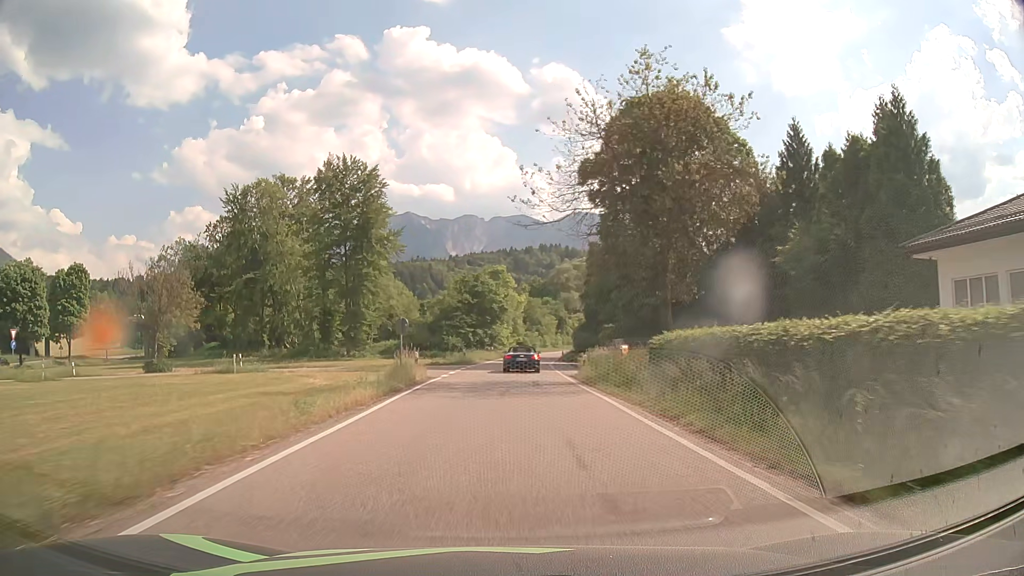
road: primary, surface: asphalt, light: Day
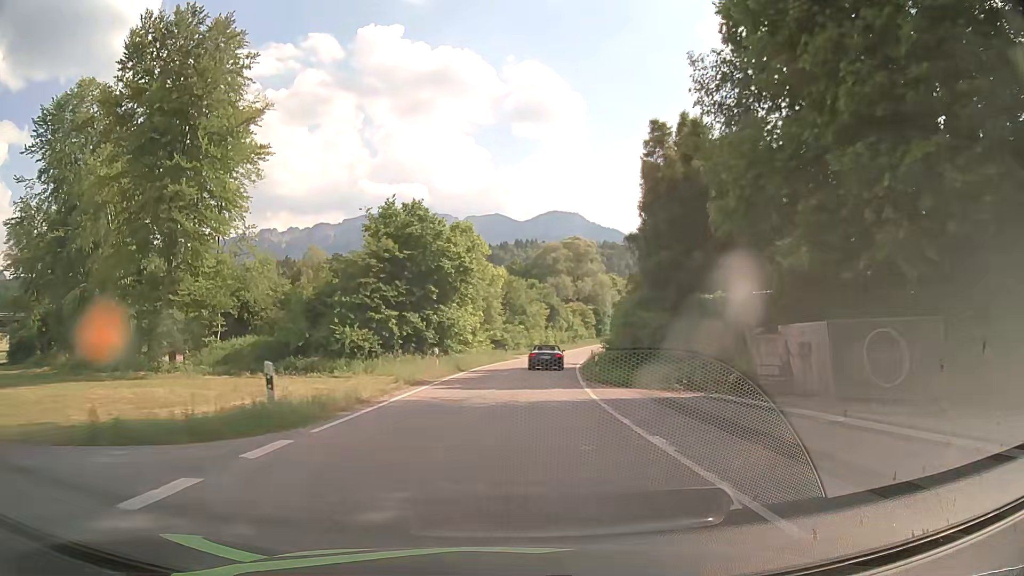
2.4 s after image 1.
(+0.6, +36.5) m; +2°
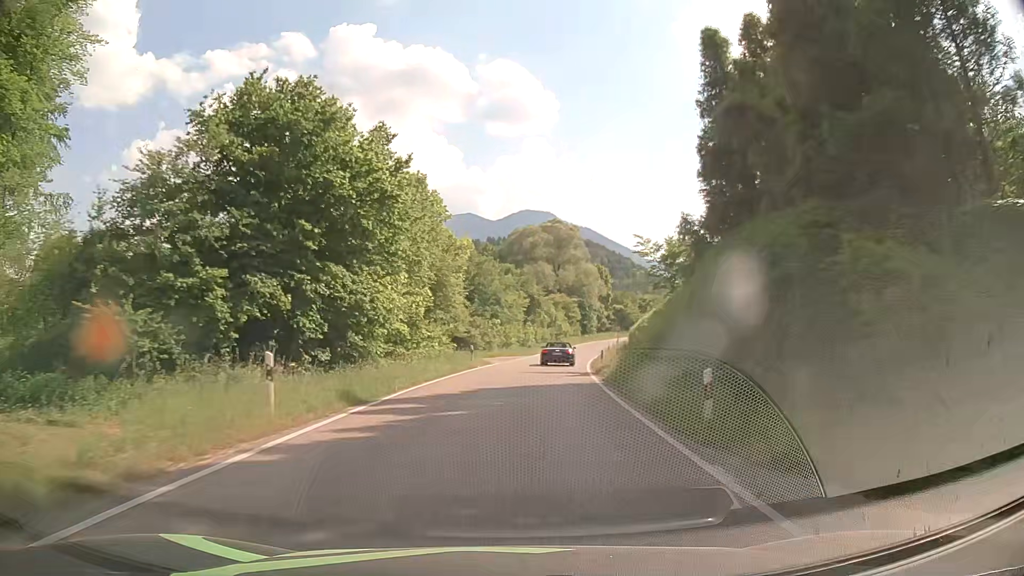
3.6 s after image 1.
(+0.3, +18.3) m; +2°
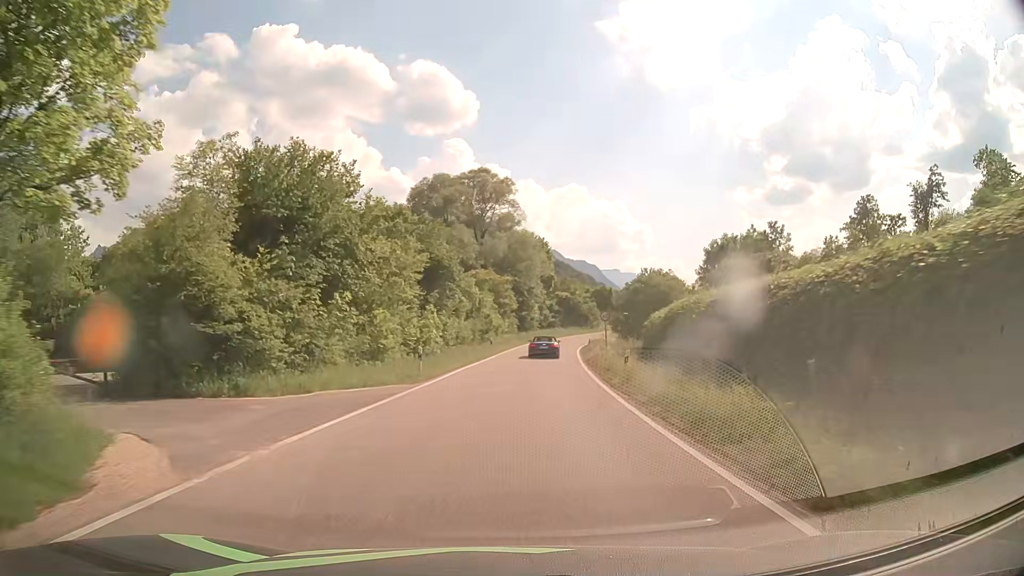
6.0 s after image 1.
(+2.4, +36.4) m; +7°
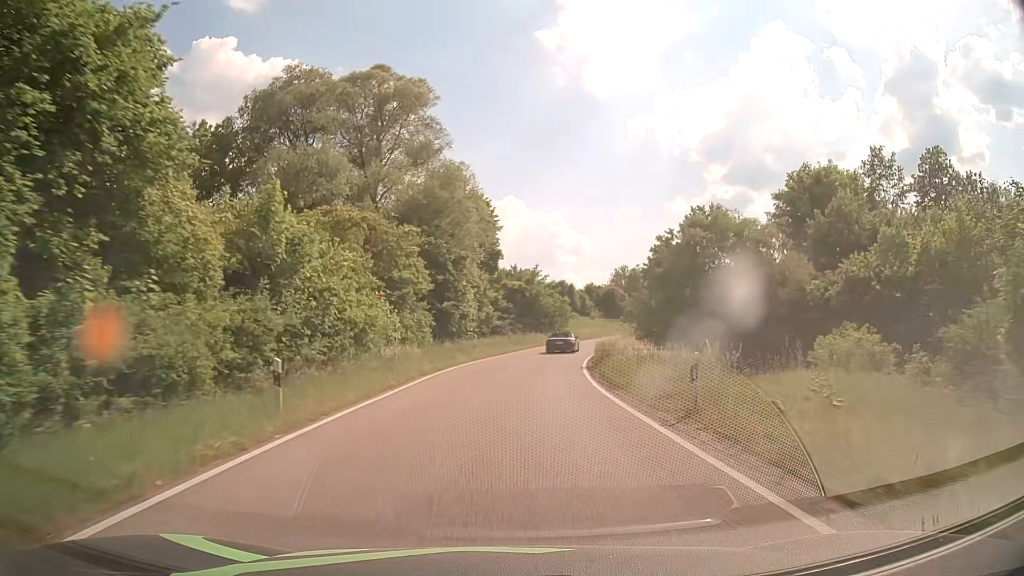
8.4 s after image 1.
(+1.6, +36.4) m; +5°
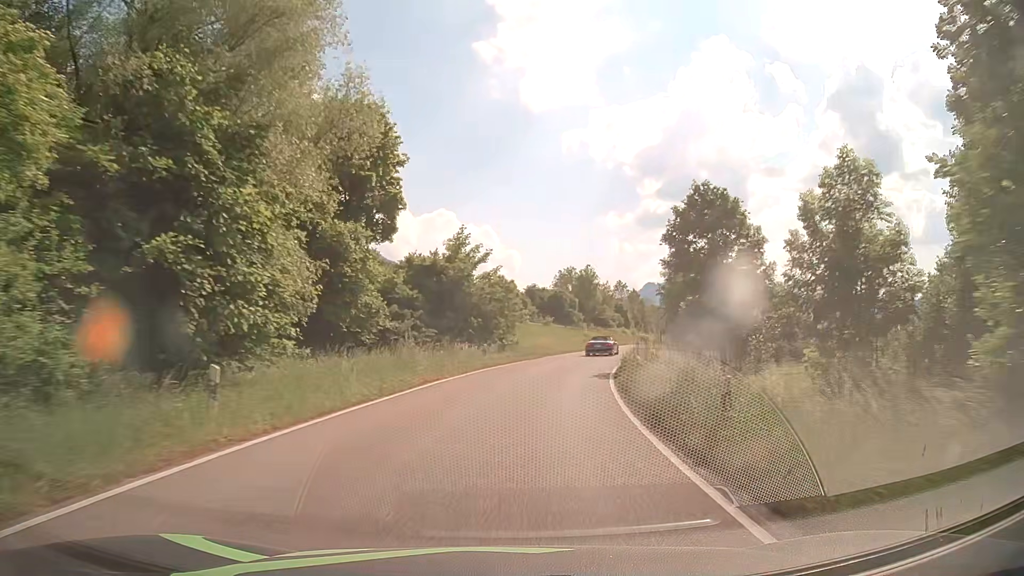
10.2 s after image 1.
(+1.2, +27.1) m; +6°
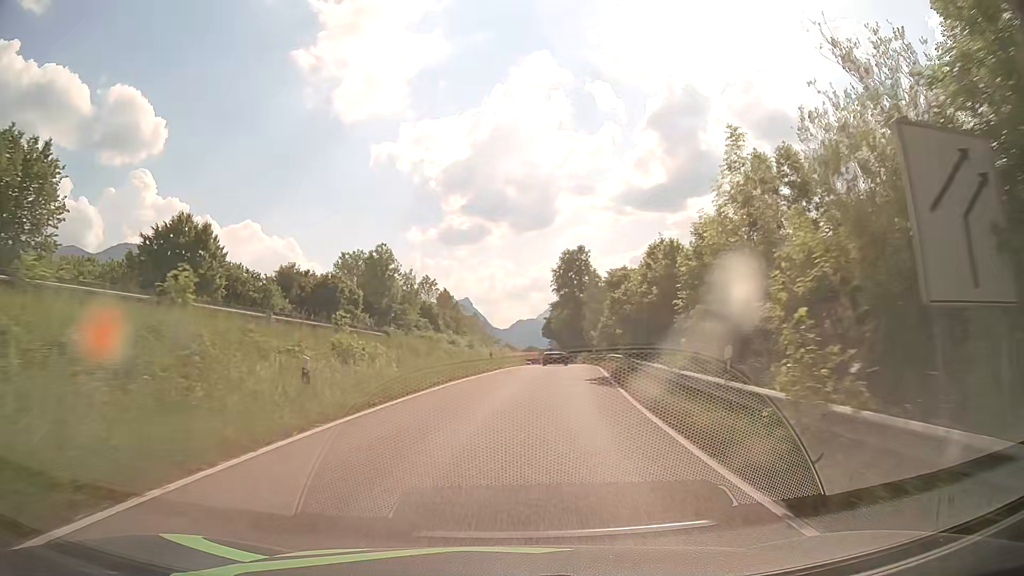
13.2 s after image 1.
(+6.0, +44.4) m; +17°
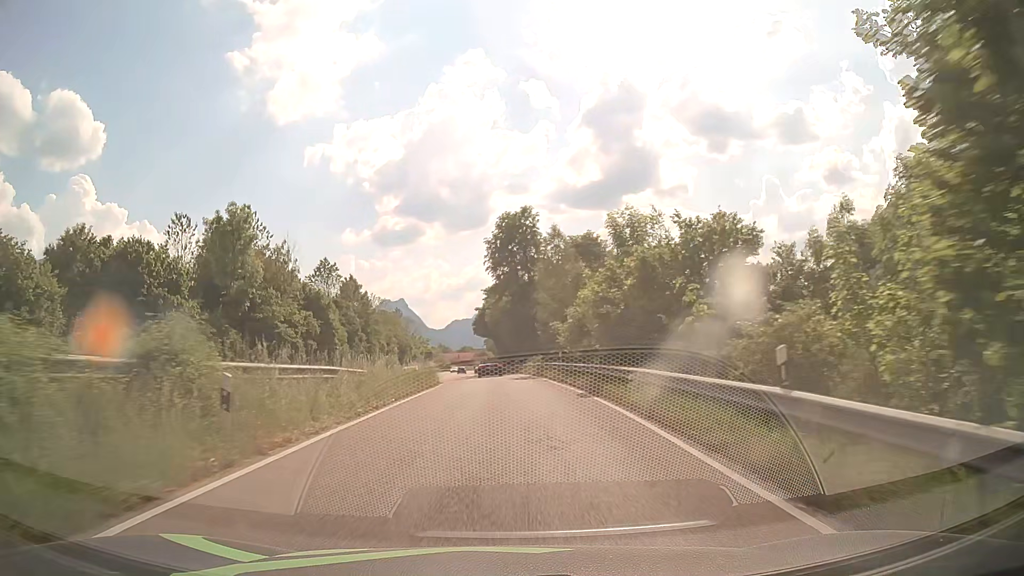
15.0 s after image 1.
(+2.0, +27.0) m; +6°
(0, +10) (0, +20) (0, +30) (-1, +40) (-1, +50) (-2, +60) (-2, +70) (-3, +80) (-4, +90) (-4, +100) m
